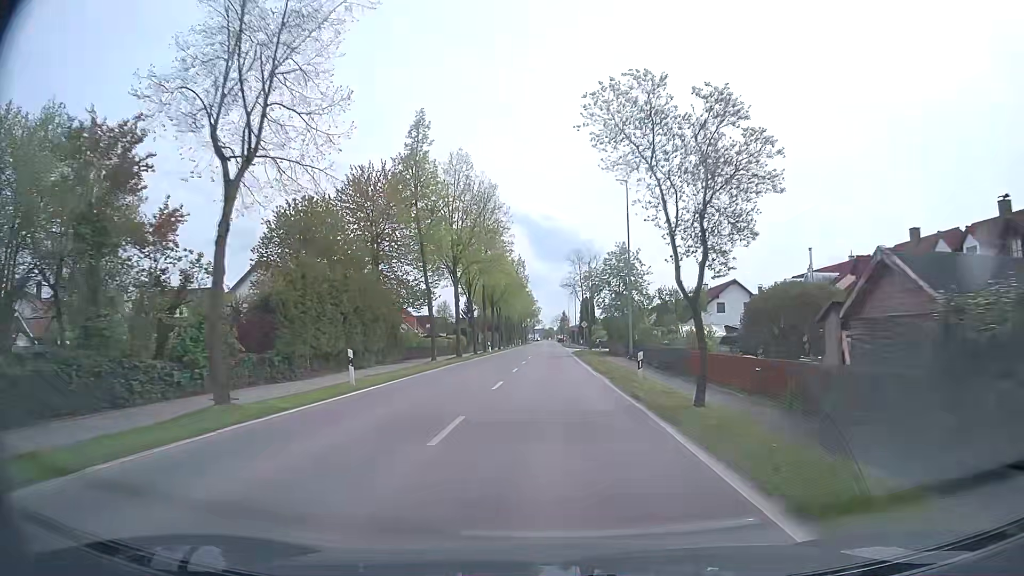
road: tertiary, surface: asphalt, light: Day
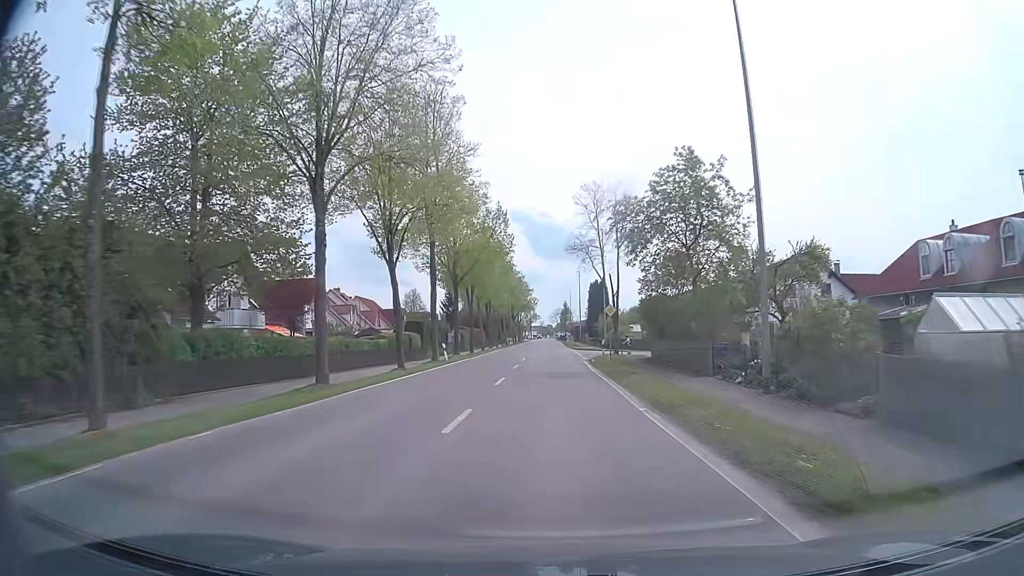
(+0.2, +26.1) m; 0°
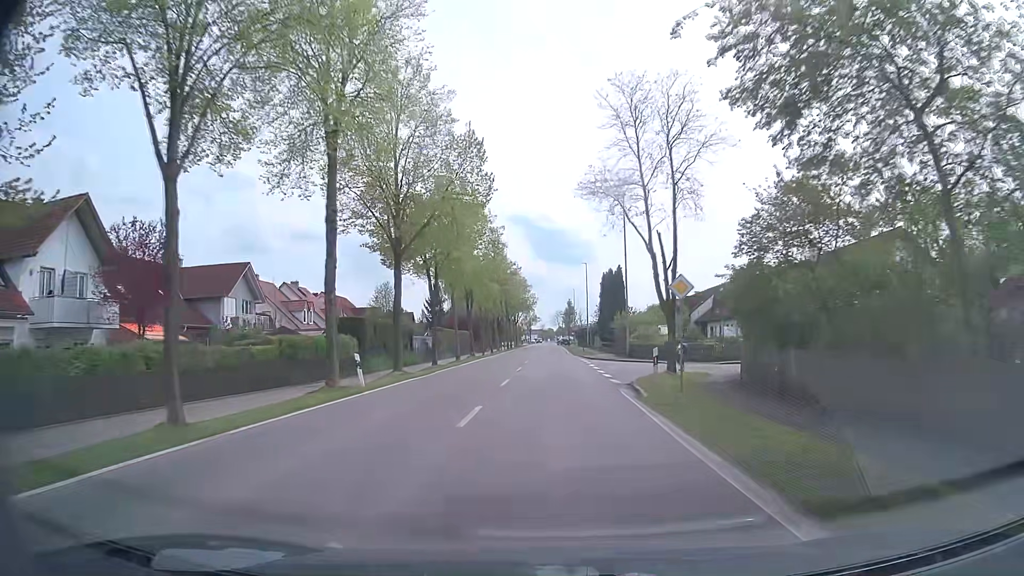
(0.0, +16.9) m; 0°
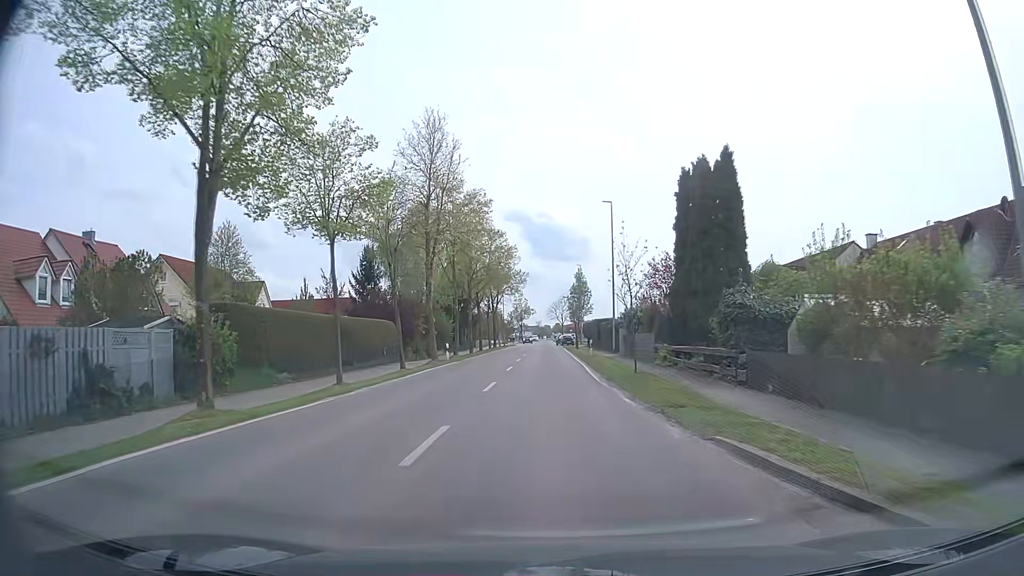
(+0.3, +39.2) m; 0°
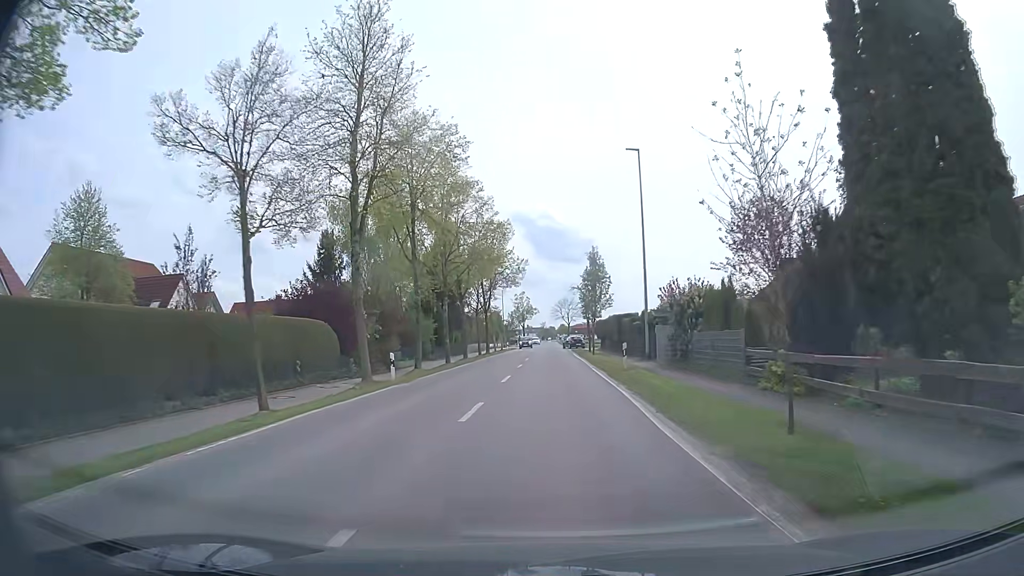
(-0.1, +14.3) m; 0°
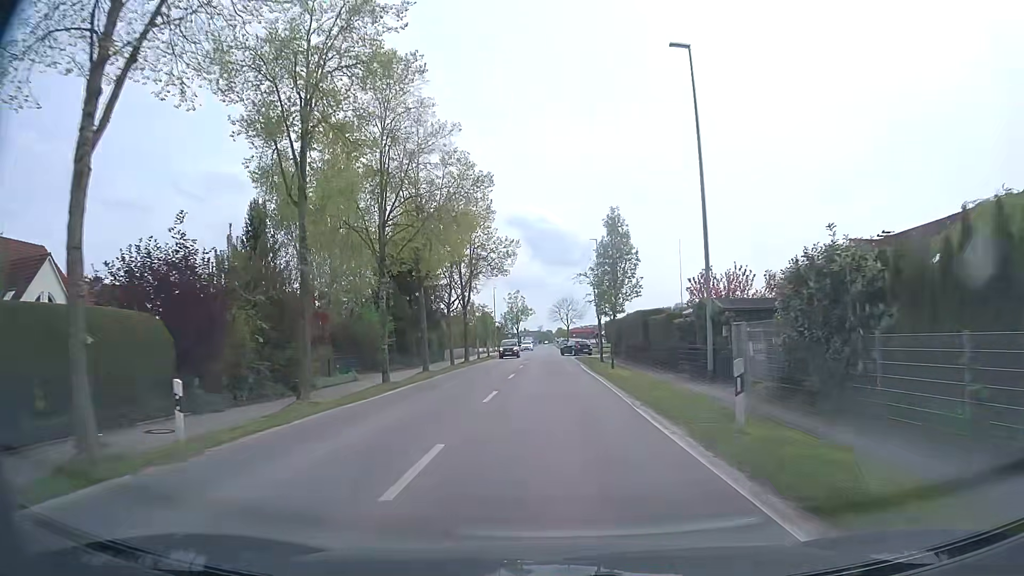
(0.0, +14.0) m; -1°
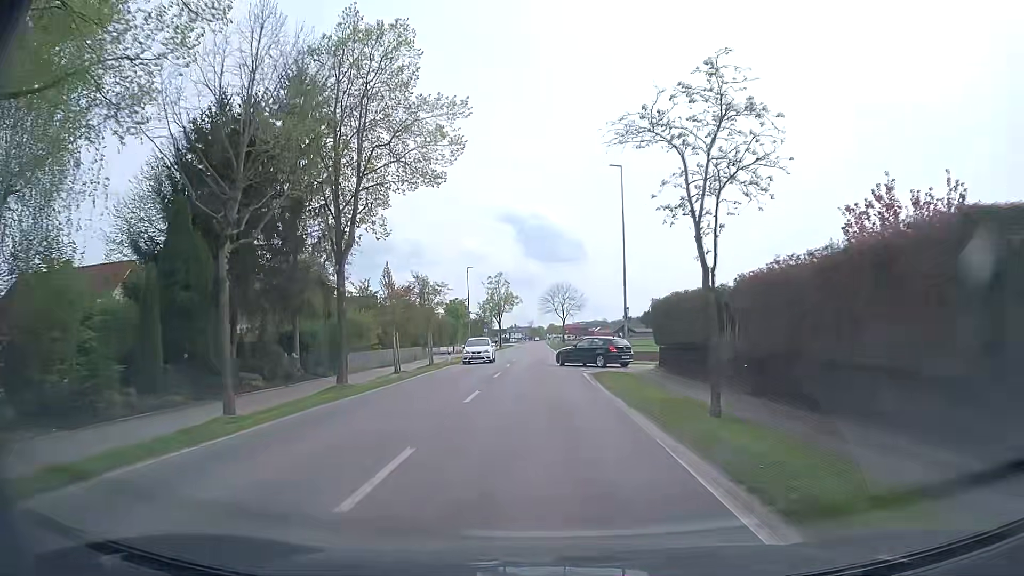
(+0.6, +27.4) m; +1°
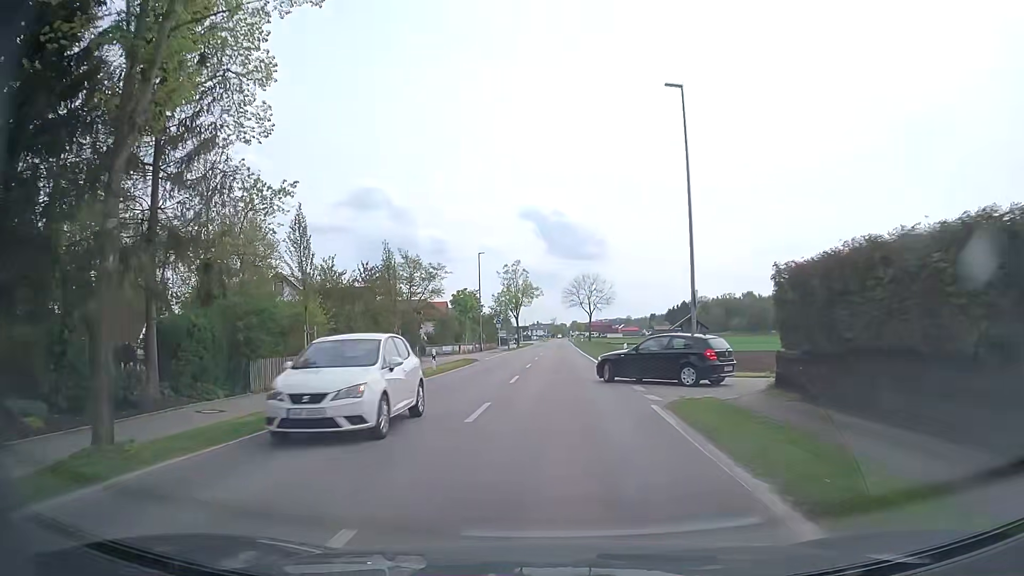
(-0.1, +12.4) m; -2°
